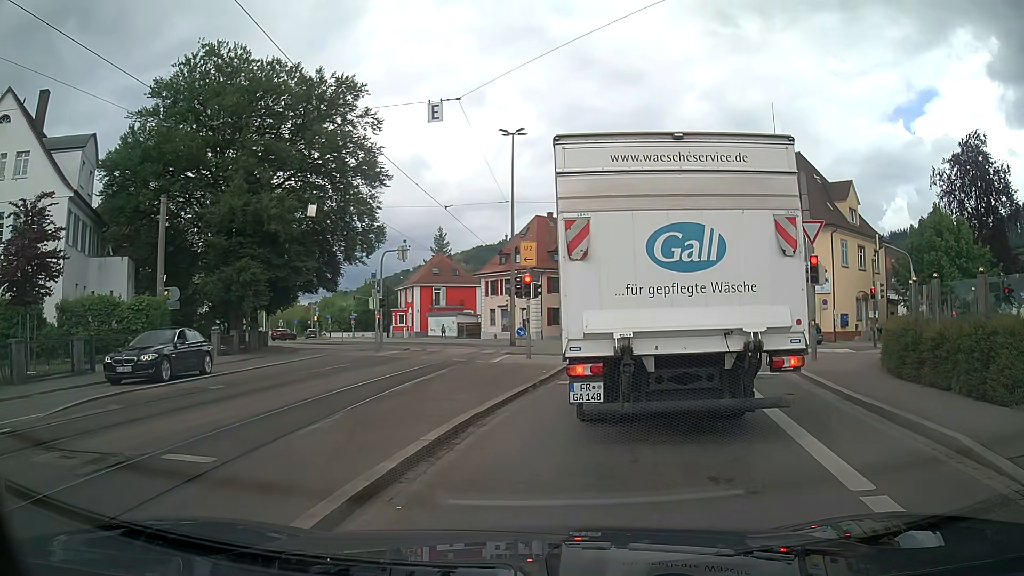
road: tertiary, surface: asphalt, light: Day
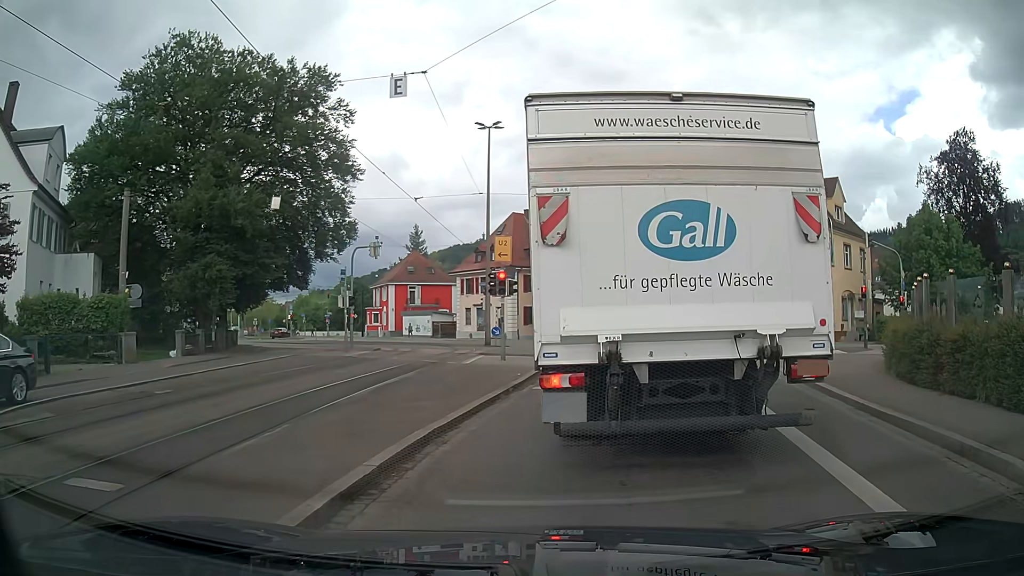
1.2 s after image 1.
(0.0, +1.4) m; 0°
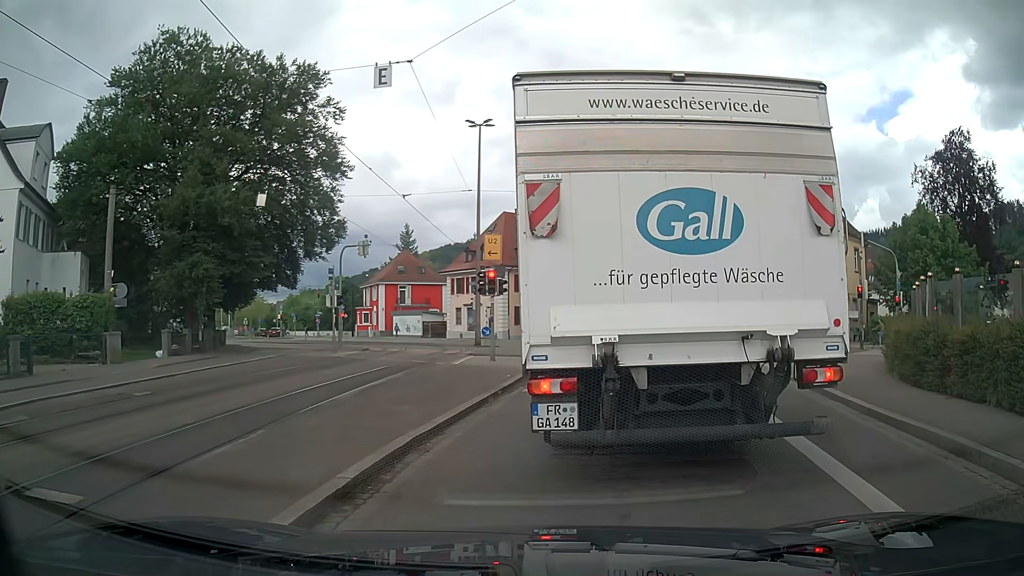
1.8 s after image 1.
(0.0, +0.5) m; 0°
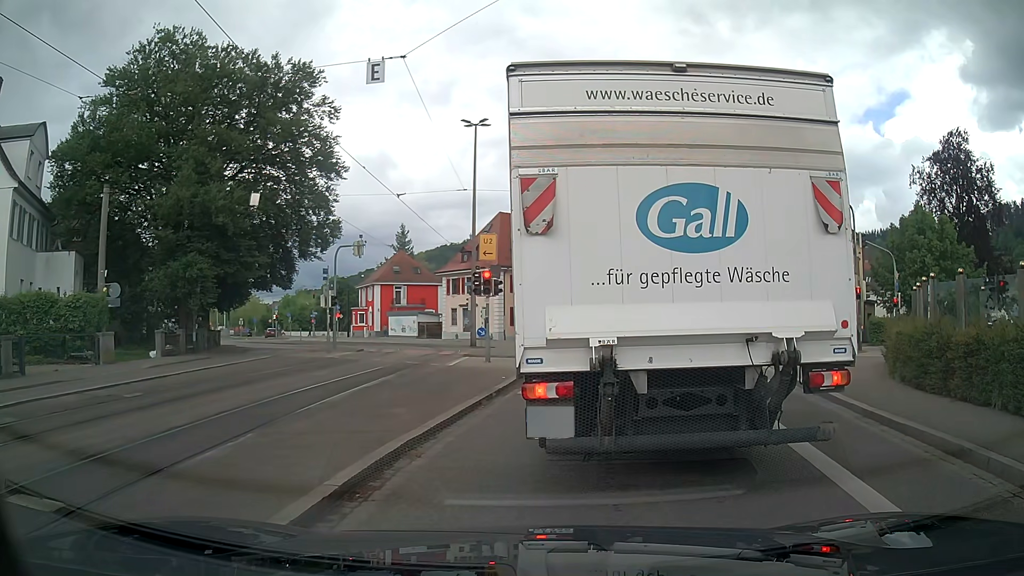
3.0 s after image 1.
(0.0, +0.3) m; 0°
